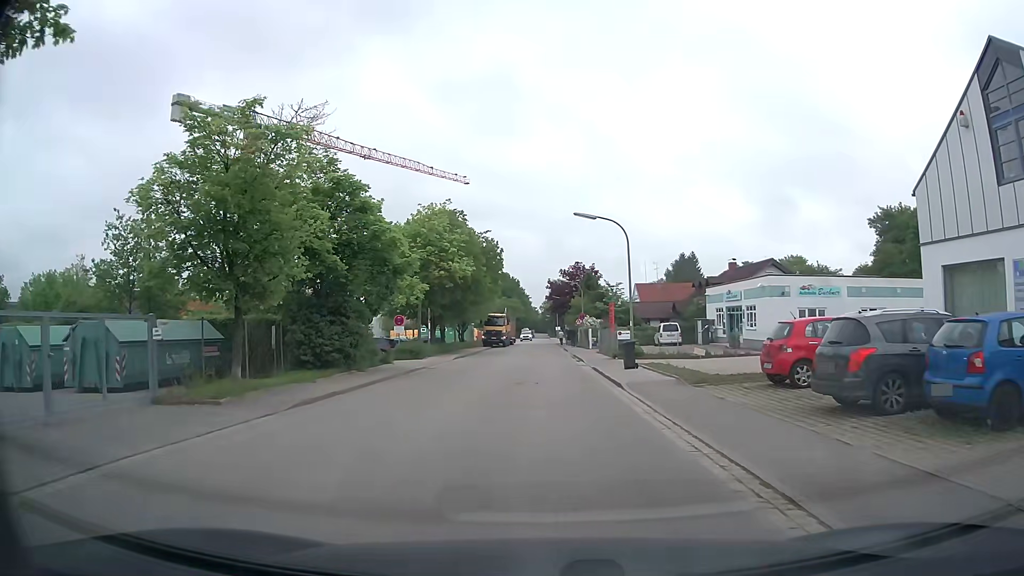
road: residential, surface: asphalt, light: Day
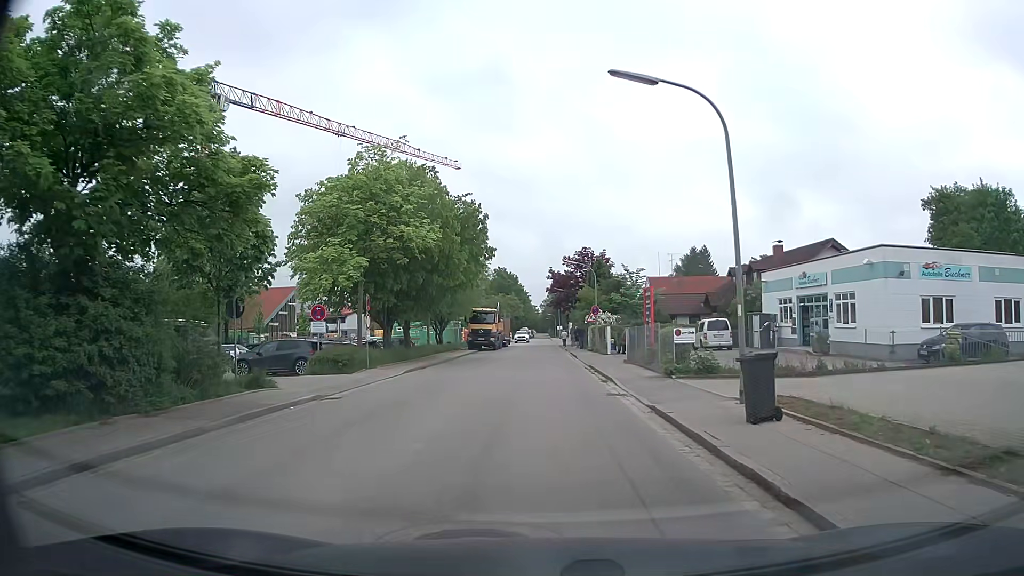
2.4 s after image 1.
(+0.1, +14.1) m; +1°
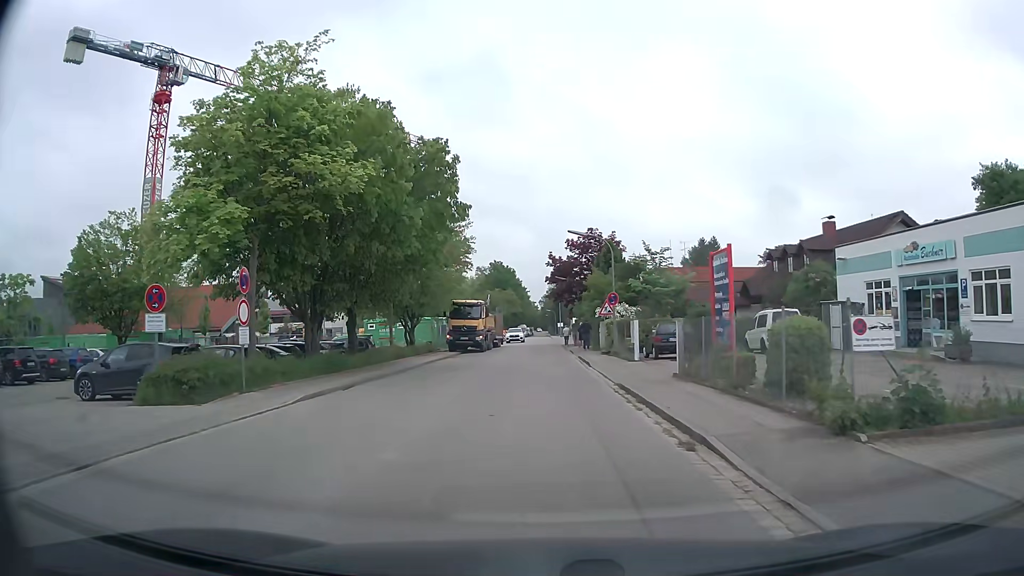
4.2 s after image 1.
(0.0, +11.1) m; 0°
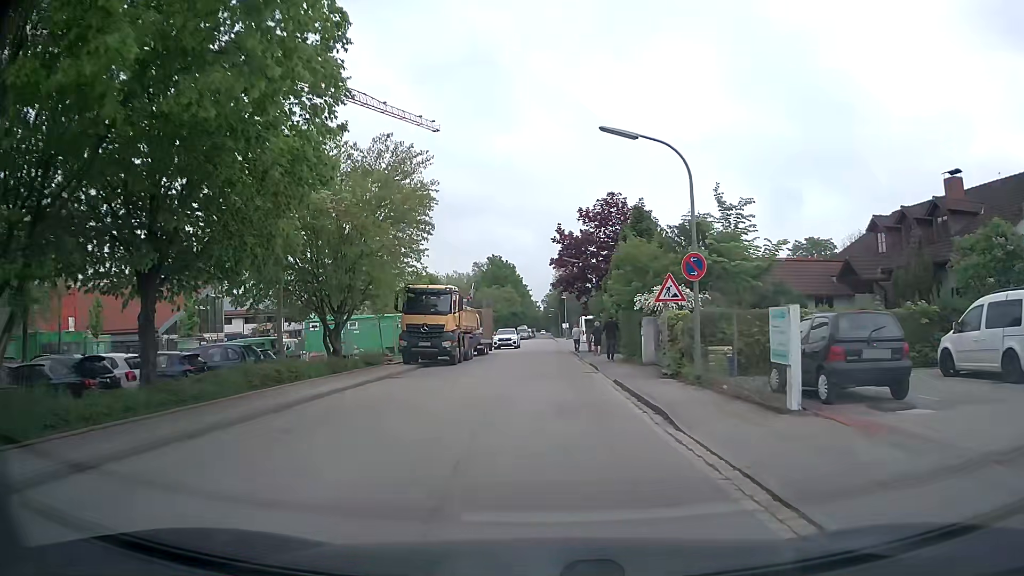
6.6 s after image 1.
(-0.1, +15.8) m; 0°
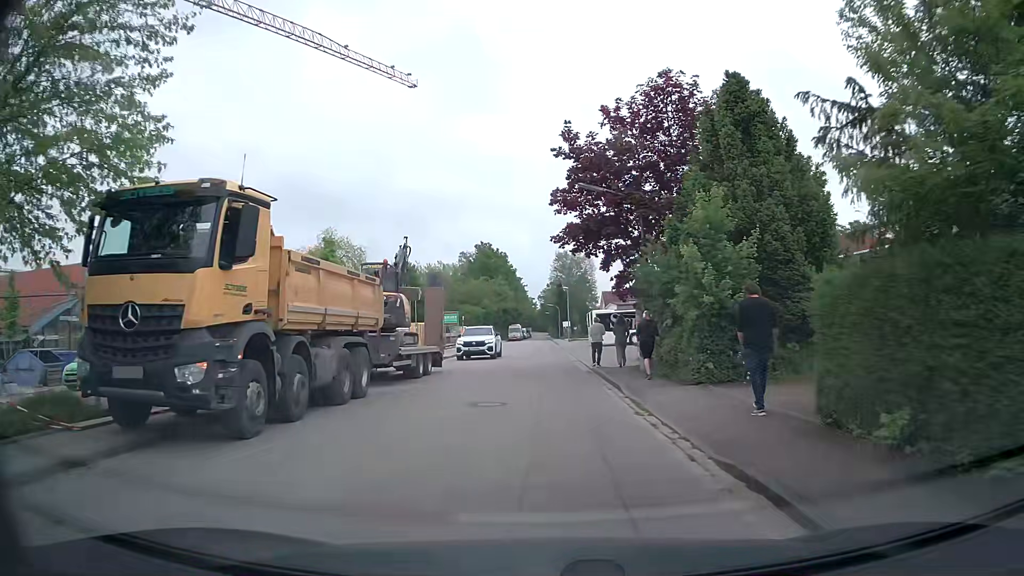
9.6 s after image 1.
(-0.1, +20.8) m; 0°
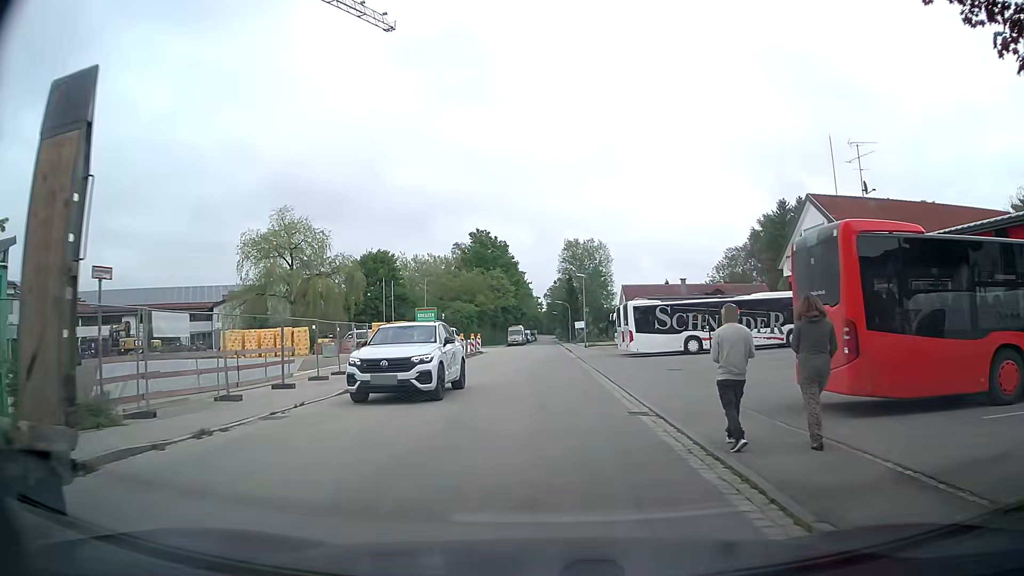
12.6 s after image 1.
(-0.1, +19.7) m; -1°
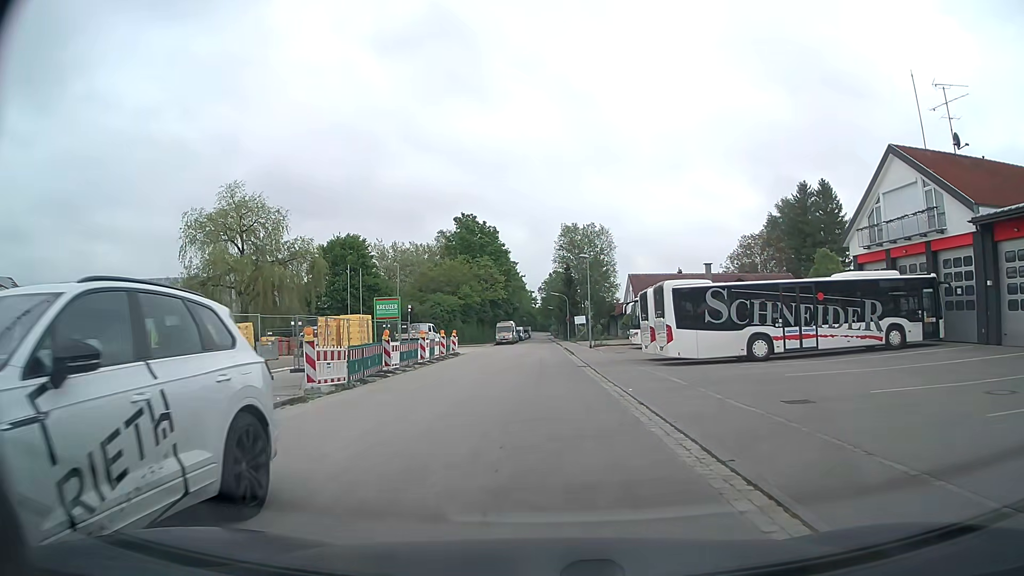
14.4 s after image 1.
(+0.2, +12.4) m; +1°
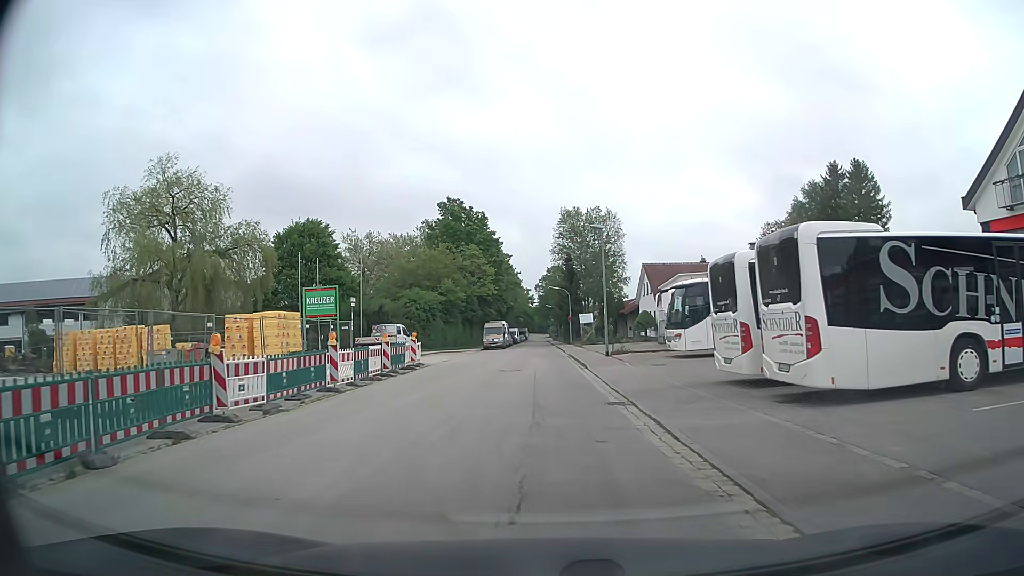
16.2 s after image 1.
(+0.1, +13.2) m; +1°
(0, +10) (0, +20) (0, +30) (0, +40) (-1, +50) (-1, +60) (-1, +70) (-1, +80) (-1, +90) (-1, +100) m
